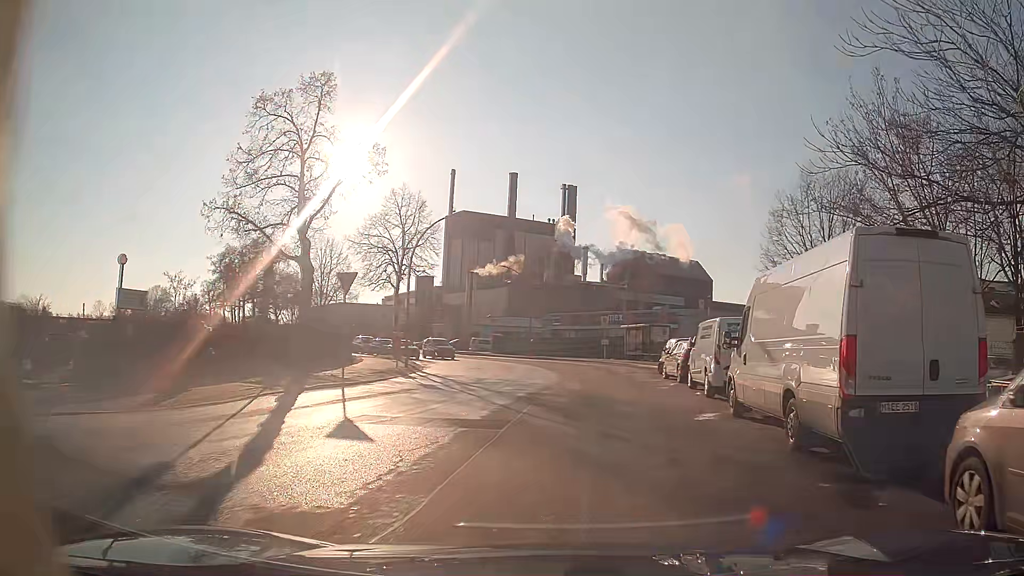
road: residential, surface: asphalt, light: Day
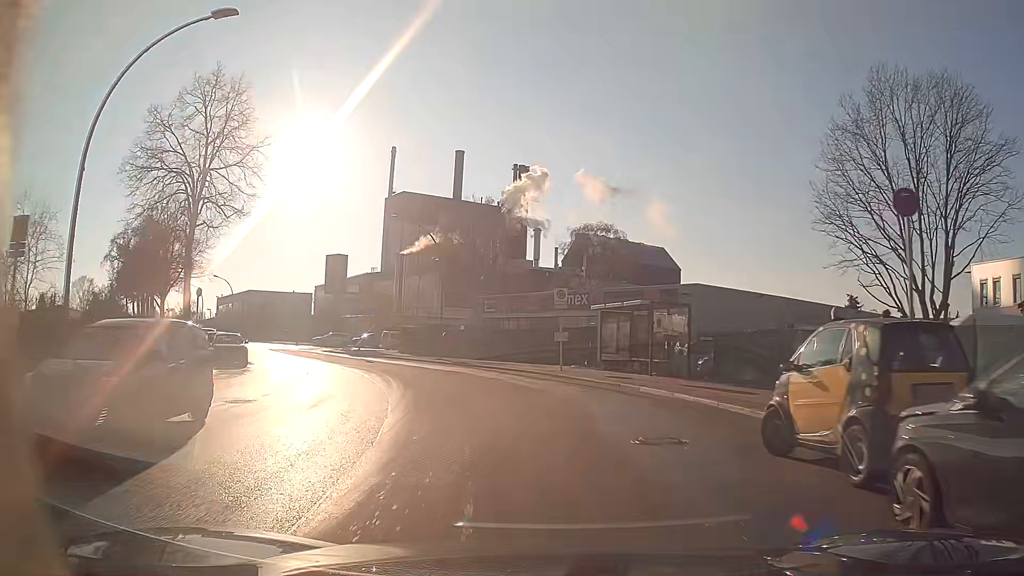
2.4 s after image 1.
(+2.1, +22.1) m; +3°
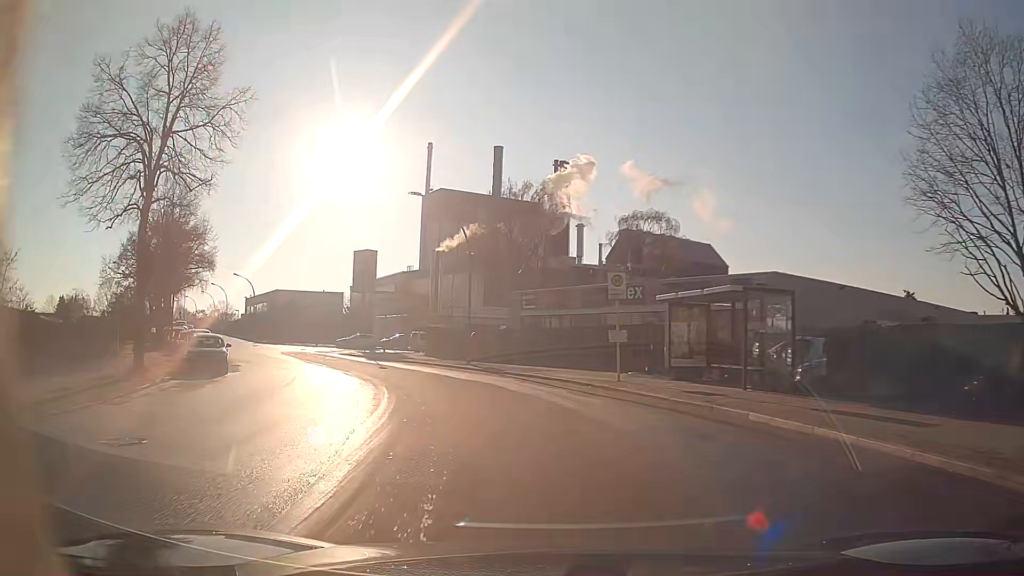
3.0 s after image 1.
(0.0, +6.1) m; -3°
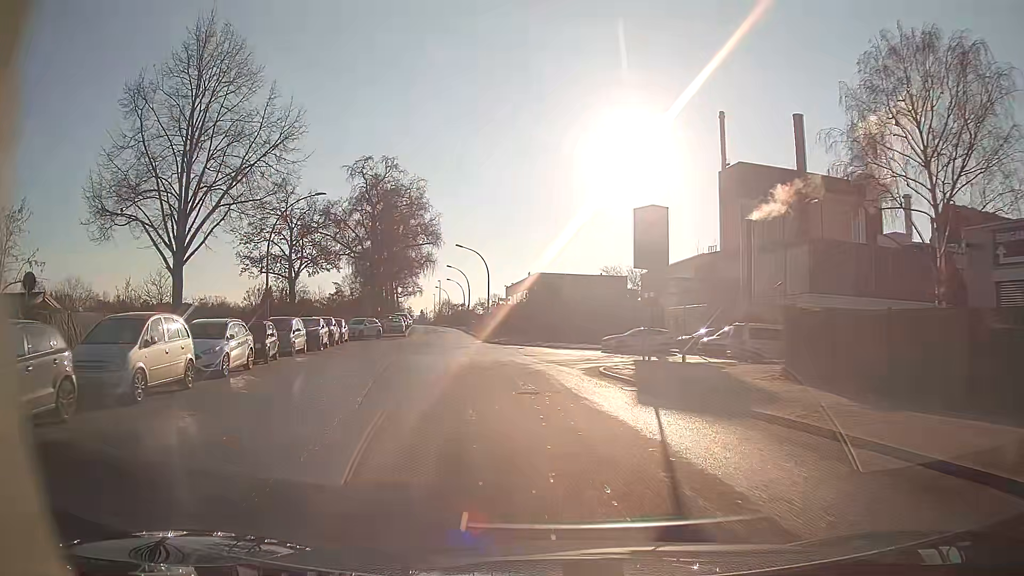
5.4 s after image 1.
(-5.4, +25.5) m; -25°
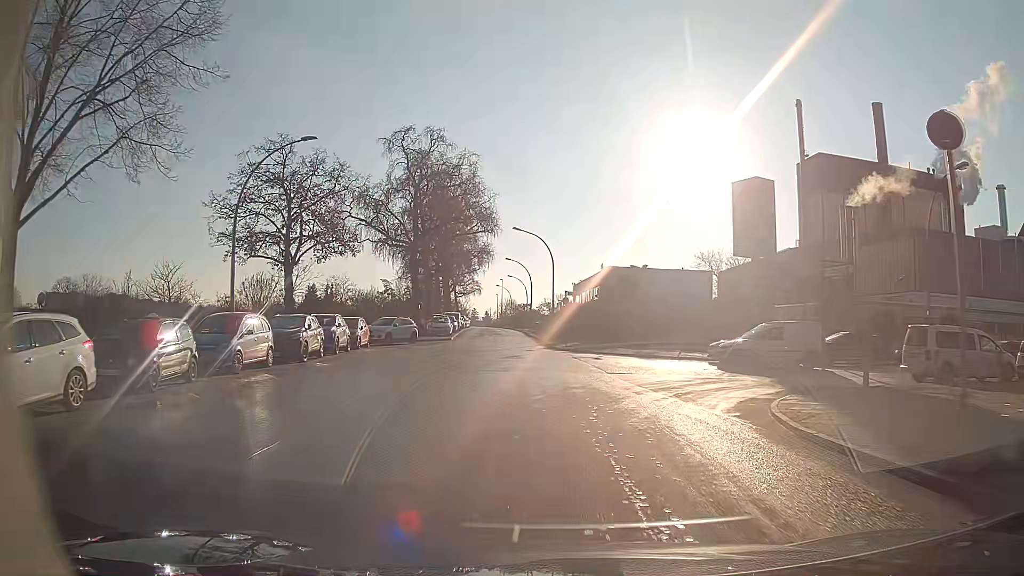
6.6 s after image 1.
(-0.7, +10.5) m; -6°
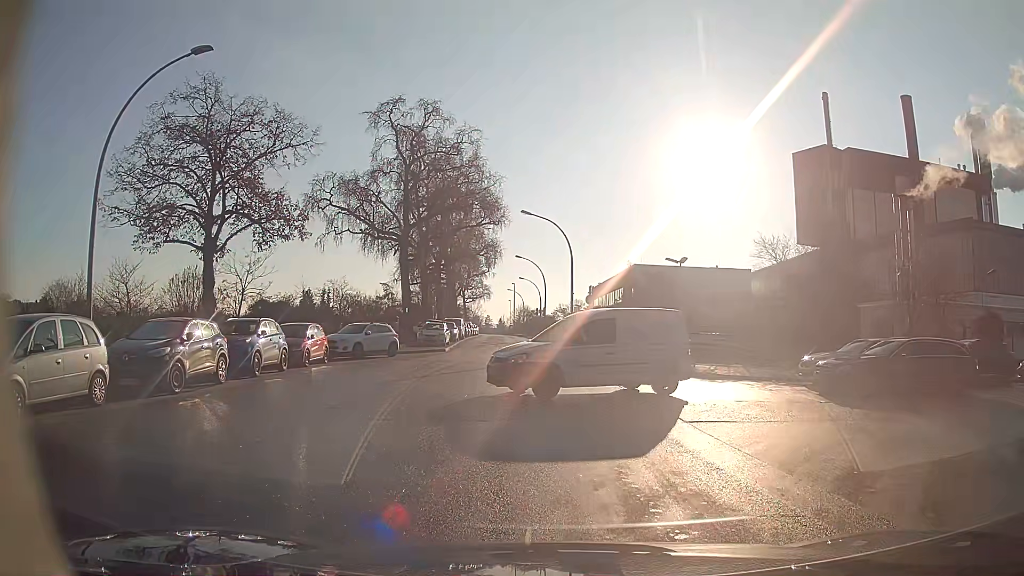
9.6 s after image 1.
(-0.1, +8.6) m; -2°
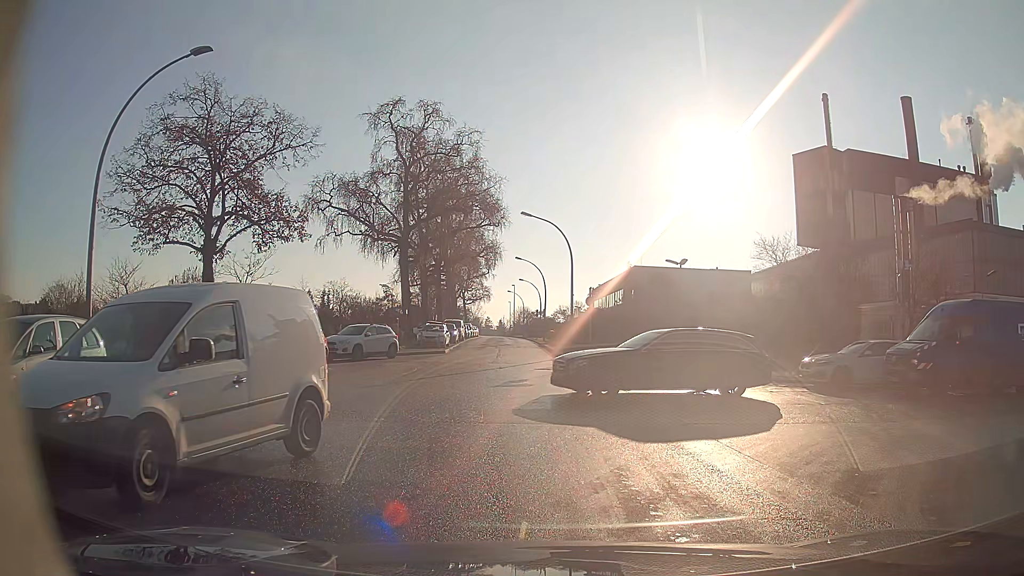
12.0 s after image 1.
(0.0, +0.1) m; 0°
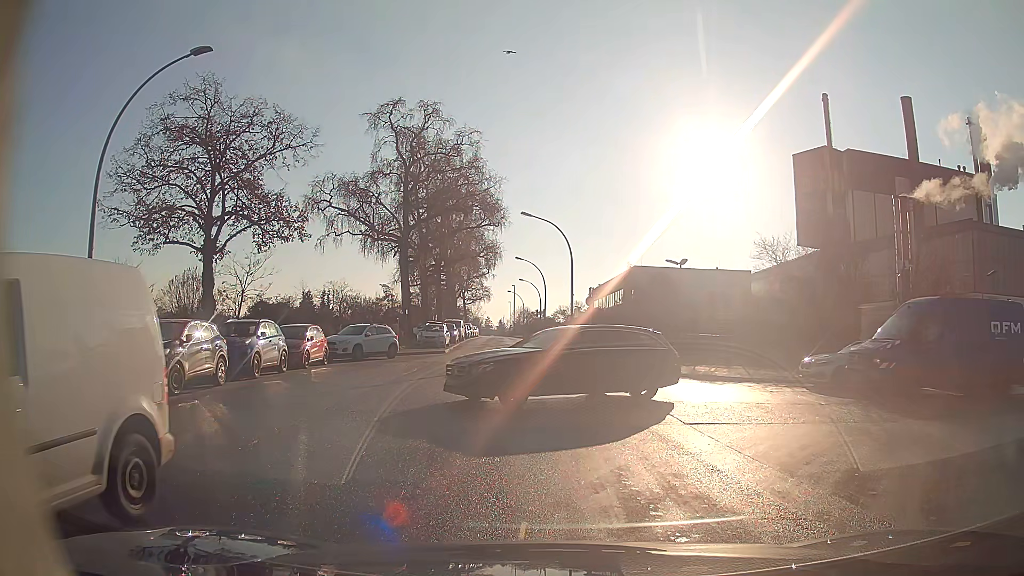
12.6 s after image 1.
(0.0, 0.0) m; 0°
